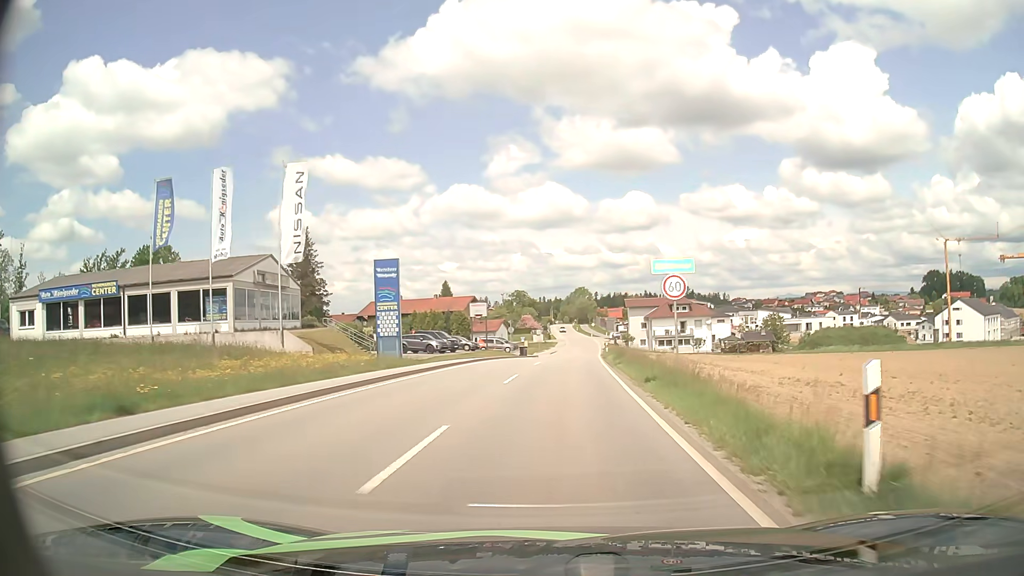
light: Day
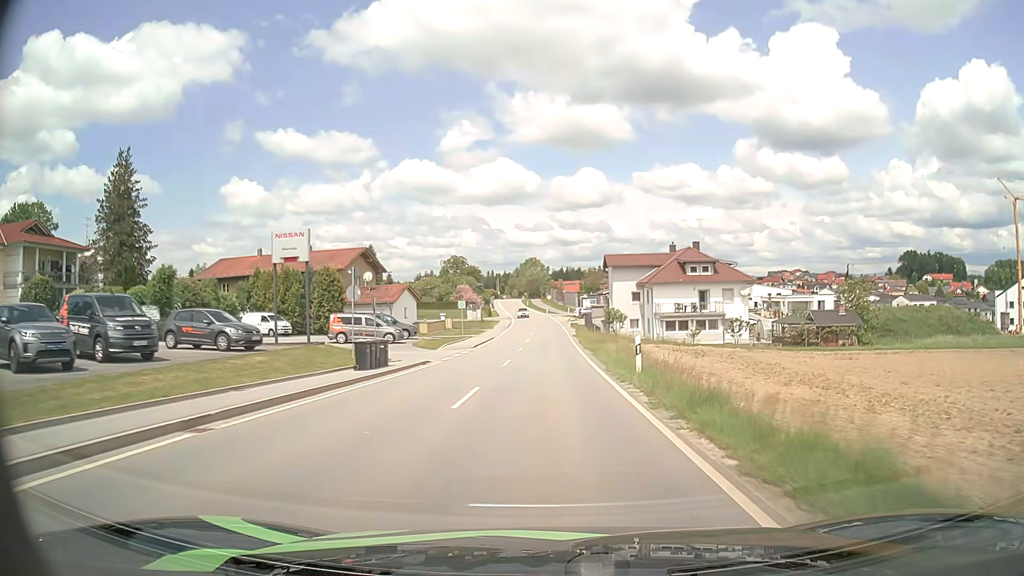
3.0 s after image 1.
(+1.5, +42.2) m; +4°
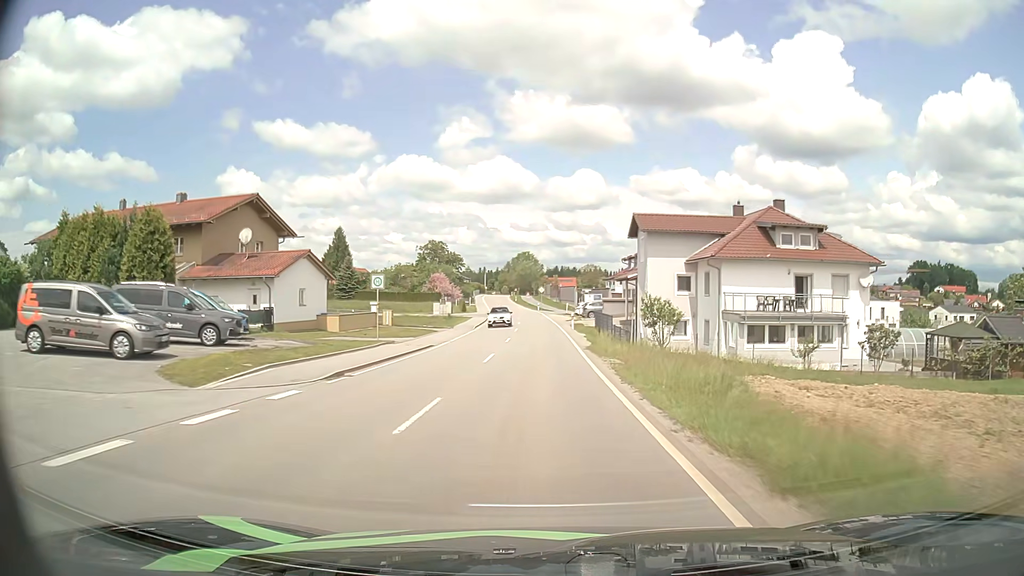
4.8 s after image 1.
(+0.2, +27.3) m; +1°
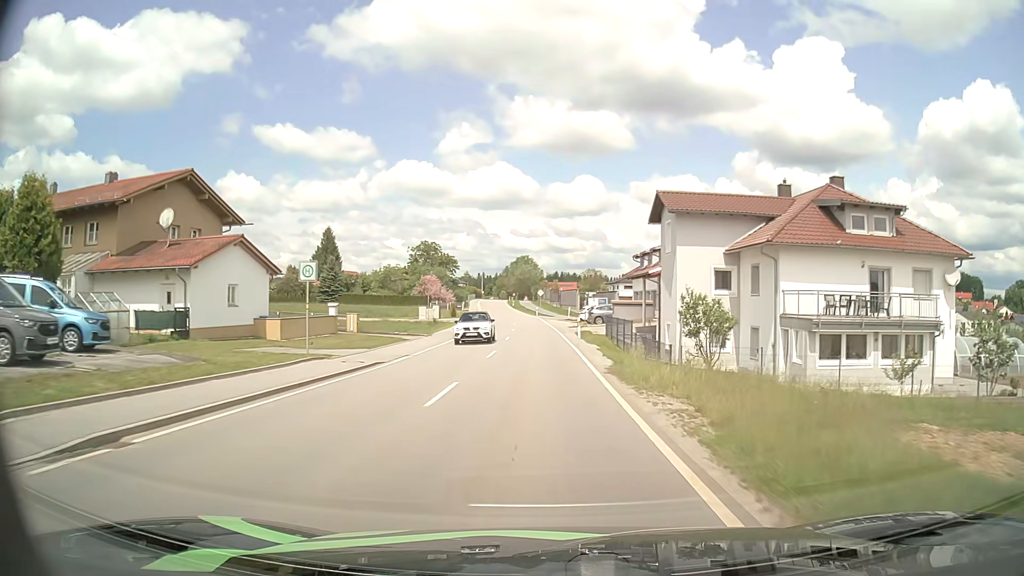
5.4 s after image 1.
(0.0, +9.5) m; 0°
(0, +10) (0, +20) (0, +30) (0, +40) (-1, +50) (-1, +60) (-2, +70) (-3, +80) (-4, +90) (-5, +100) m
